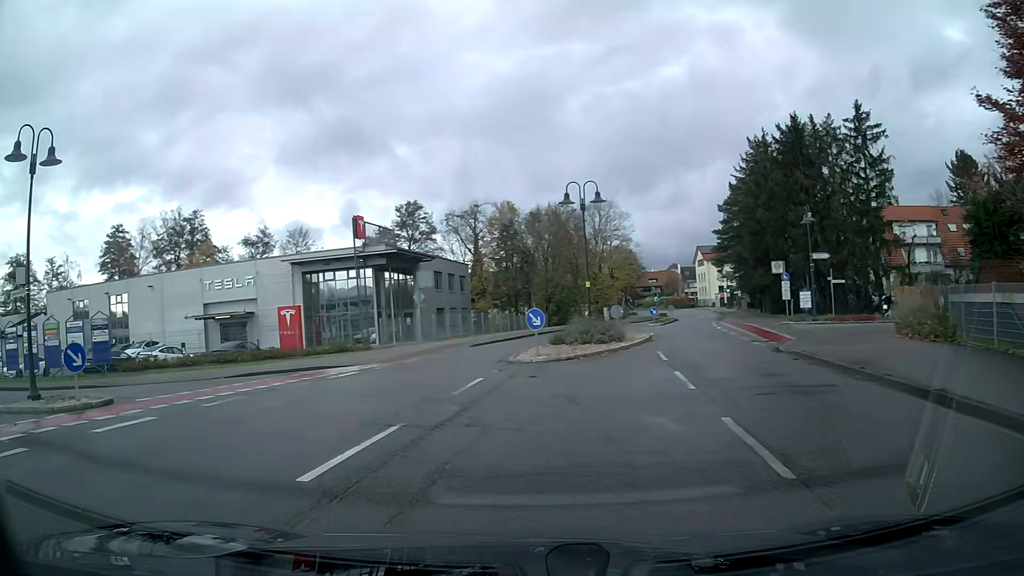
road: tertiary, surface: asphalt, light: Day
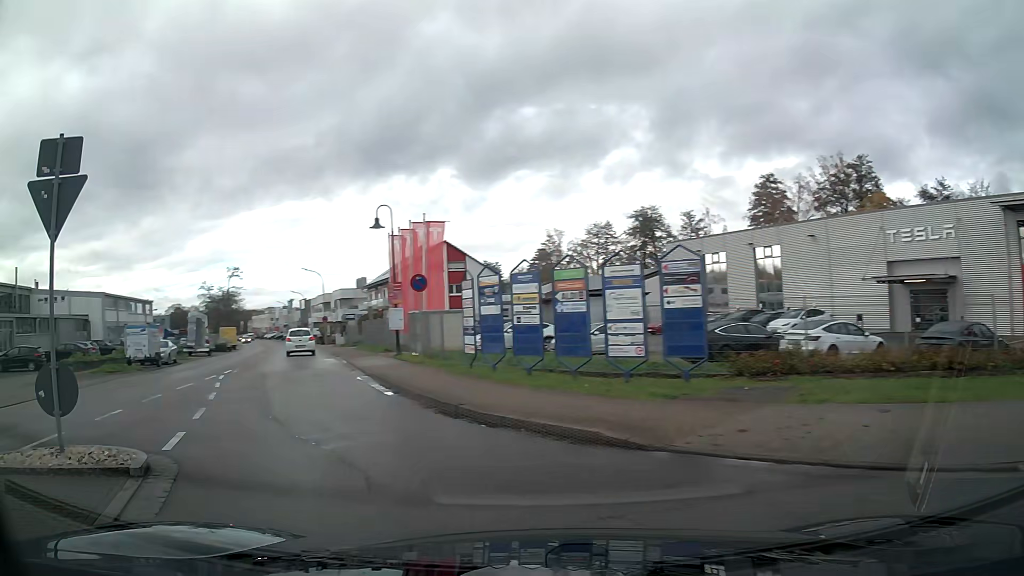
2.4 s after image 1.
(-7.5, +14.1) m; -58°
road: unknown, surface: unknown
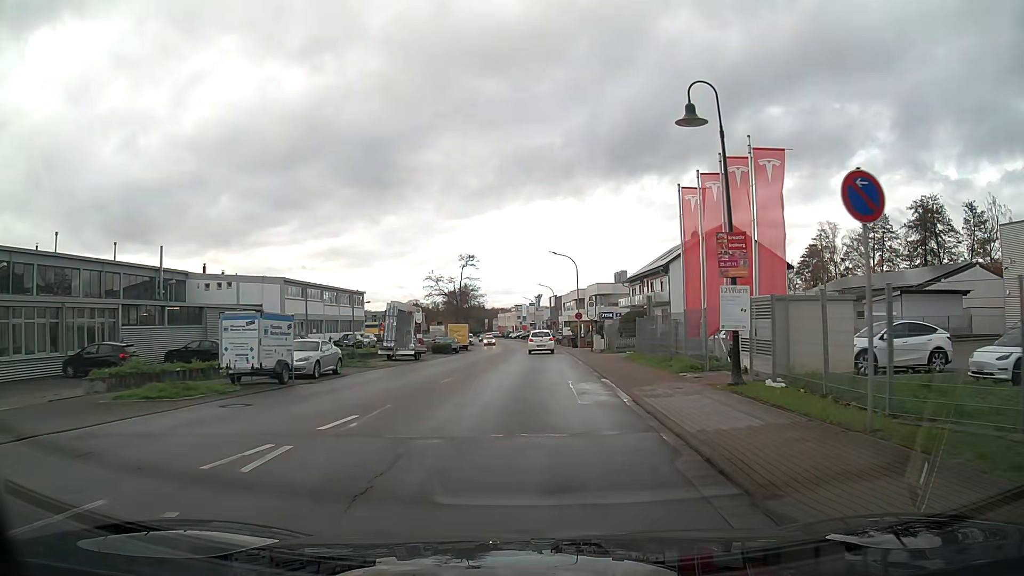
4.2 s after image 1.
(-2.6, +14.0) m; -15°
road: tertiary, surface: asphalt
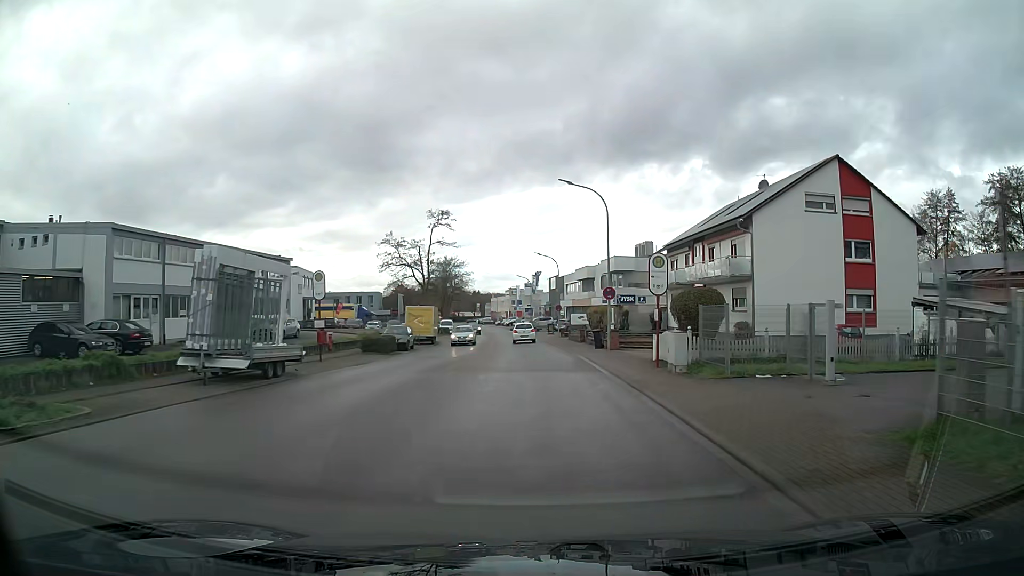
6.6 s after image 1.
(+0.1, +23.1) m; 0°
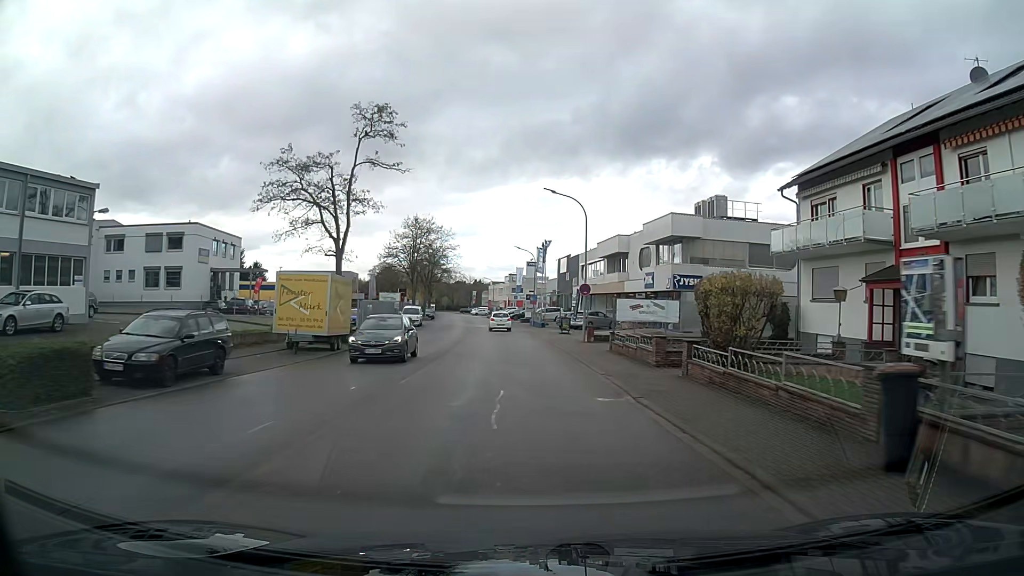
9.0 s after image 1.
(-0.1, +27.1) m; -1°
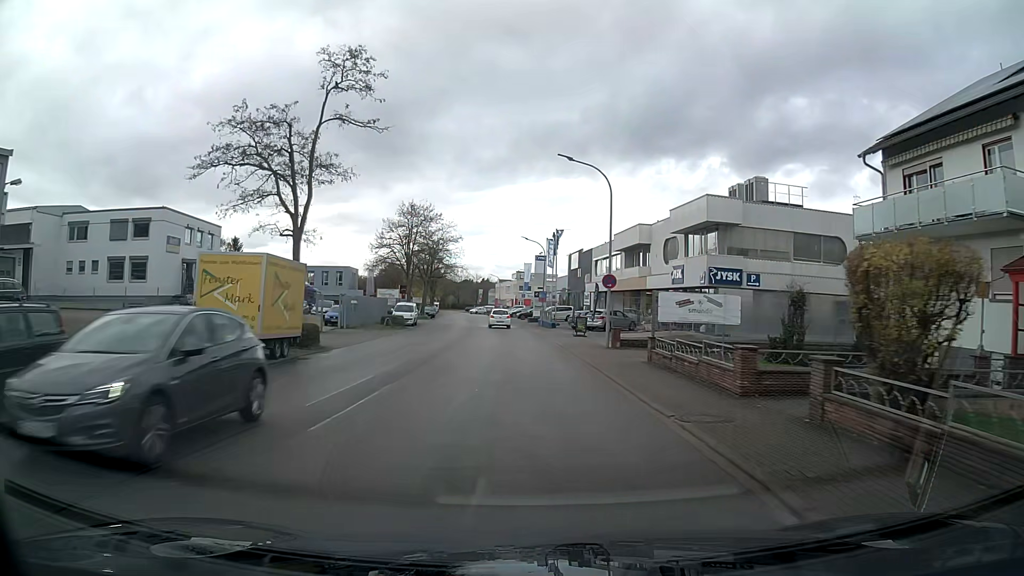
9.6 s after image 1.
(0.0, +6.9) m; -1°
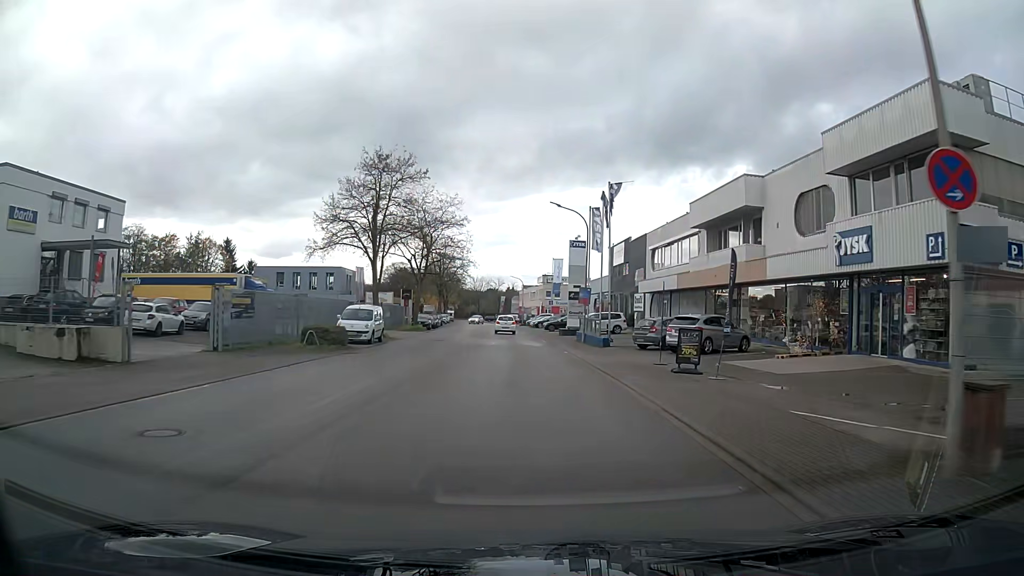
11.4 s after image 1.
(-0.4, +21.3) m; -2°
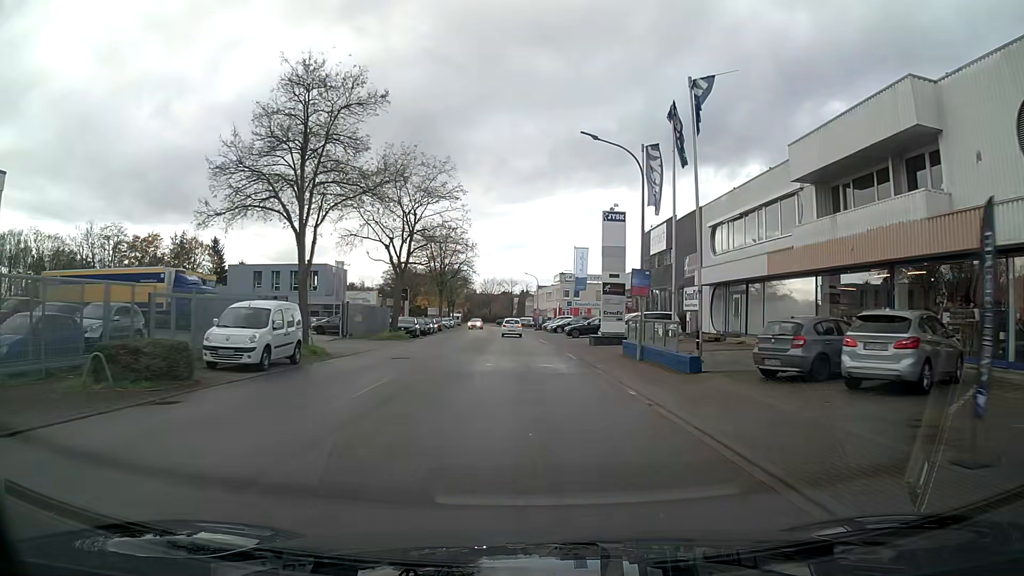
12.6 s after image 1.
(-0.1, +14.6) m; -1°
(0, +10) (0, +20) (0, +30) (-1, +40) (-1, +50) (-2, +60) (-2, +70) (-3, +80) (-3, +90) (-4, +100) m
